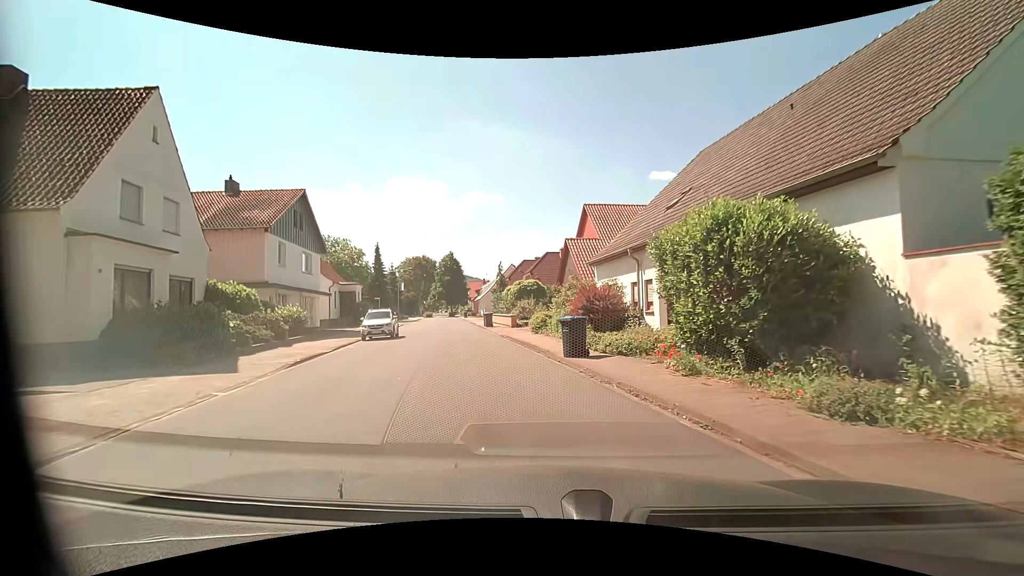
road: residential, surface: asphalt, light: Day
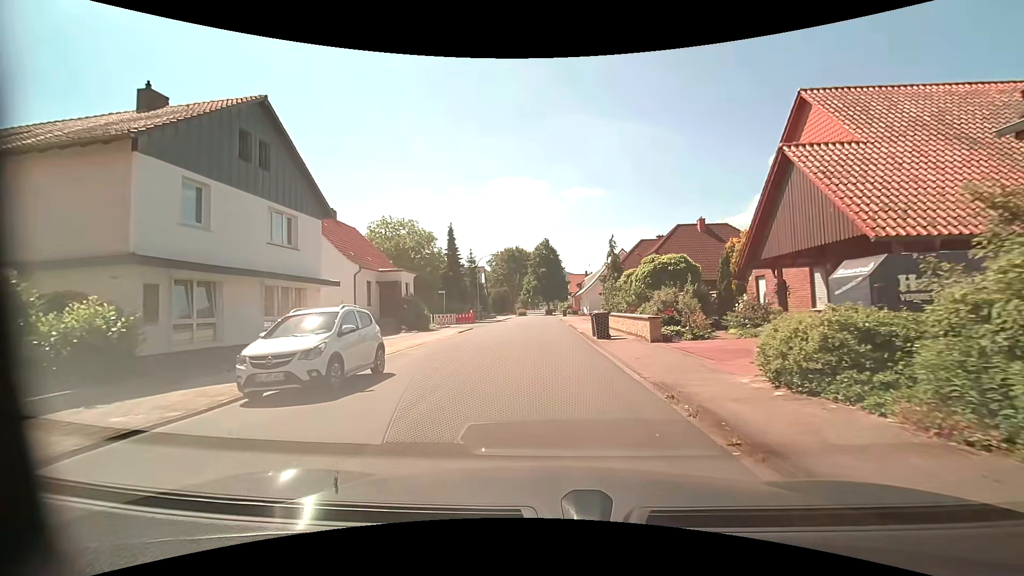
(-2.0, +17.3) m; -12°
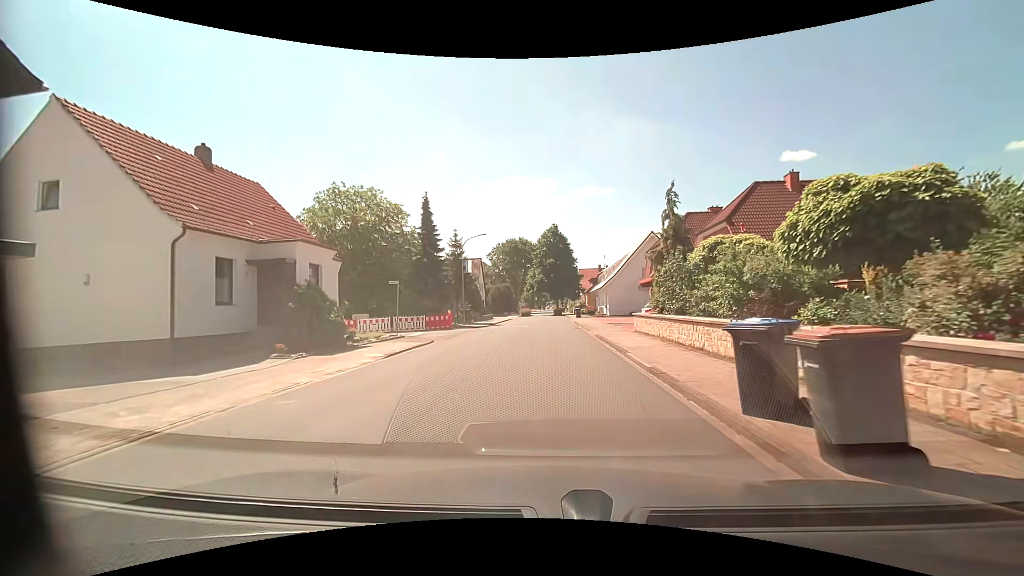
(-0.2, +15.5) m; -1°
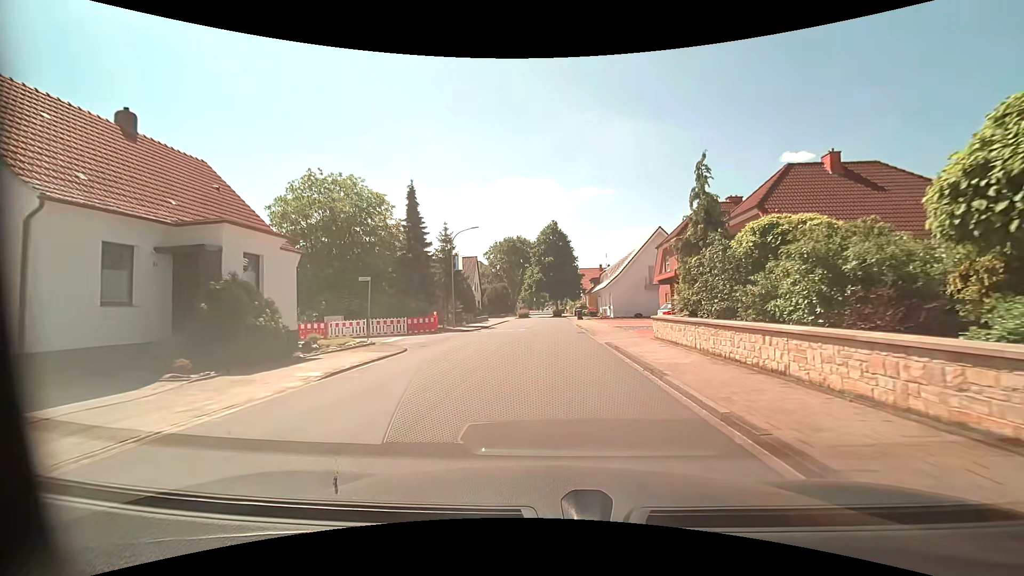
(0.0, +4.4) m; 0°
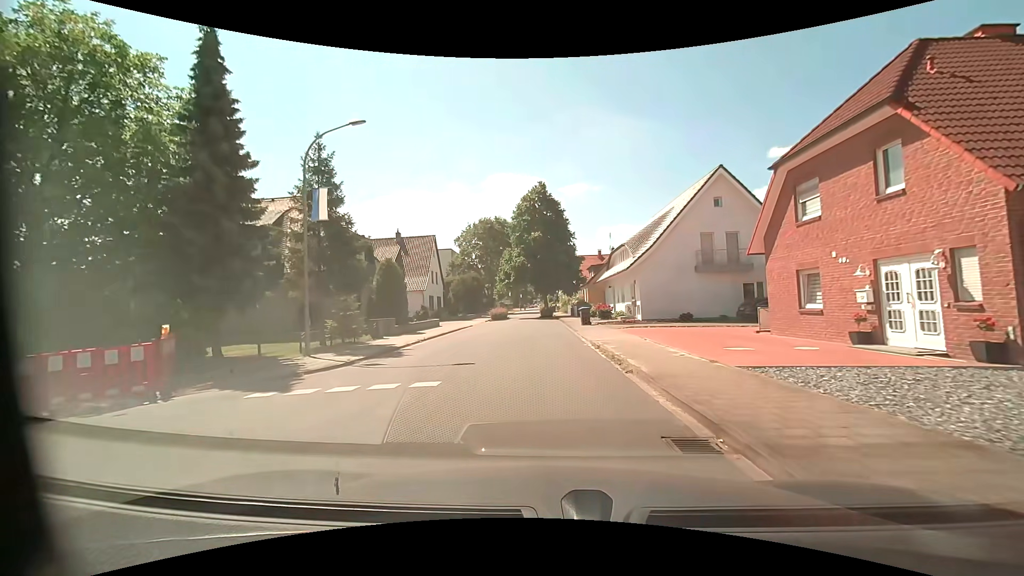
(+0.3, +22.0) m; +1°
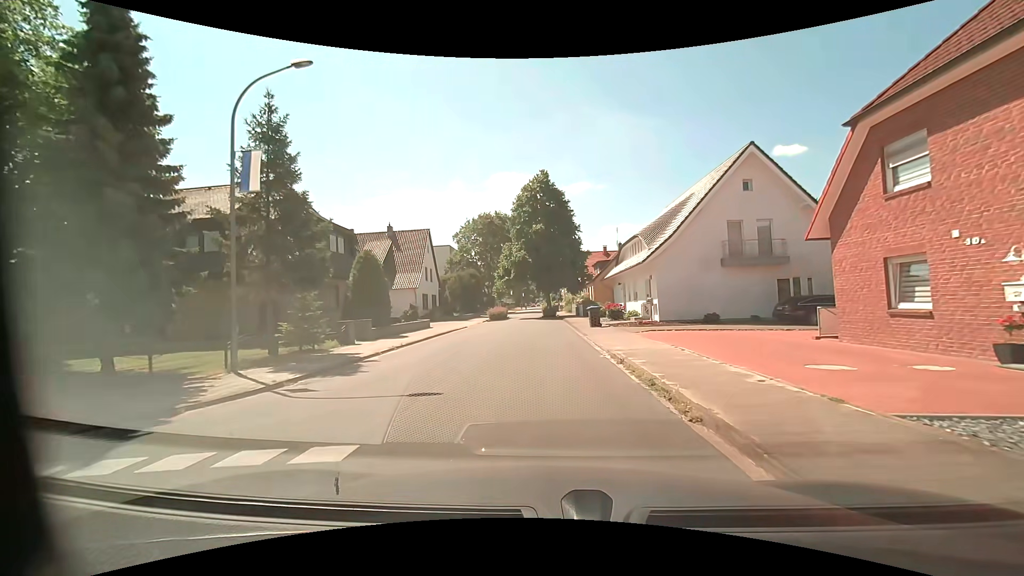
(0.0, +4.1) m; -1°
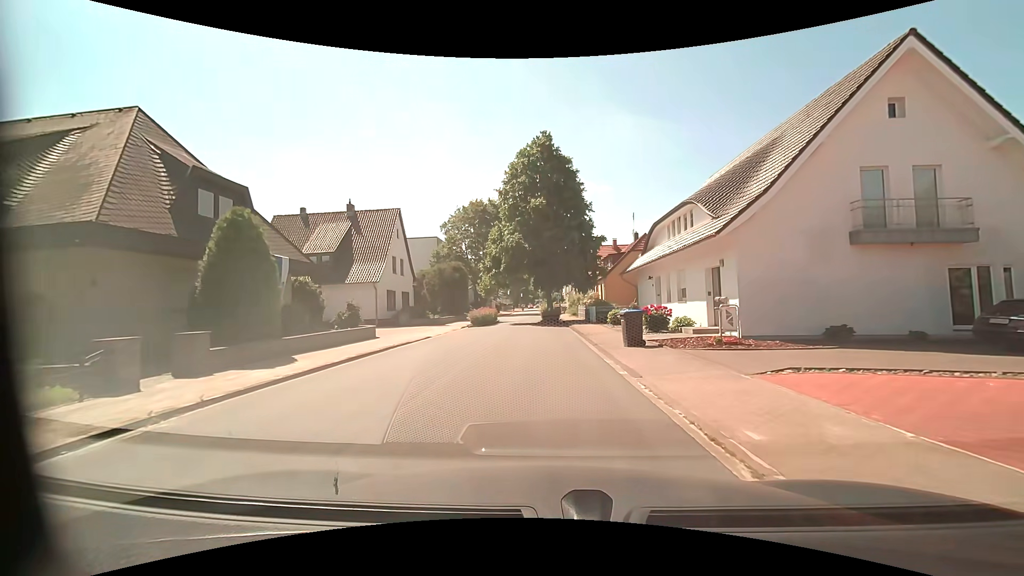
(+0.1, +11.2) m; +1°
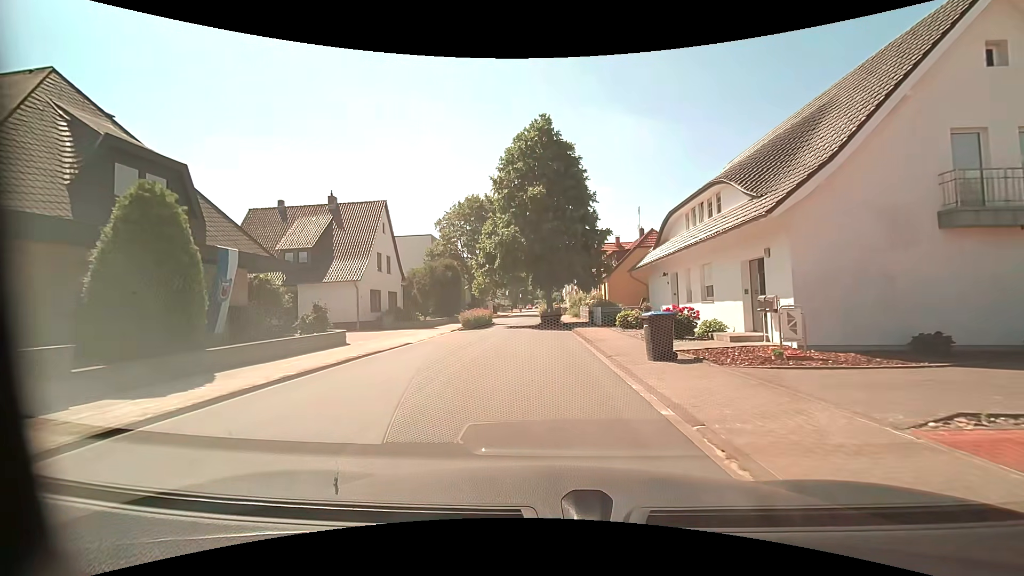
(0.0, +3.5) m; 0°
(0, +10) (0, +20) (-1, +30) (-2, +40) (-1, +50) (-1, +60) (-1, +70) (-1, +80) (-1, +90) (-1, +100) m
